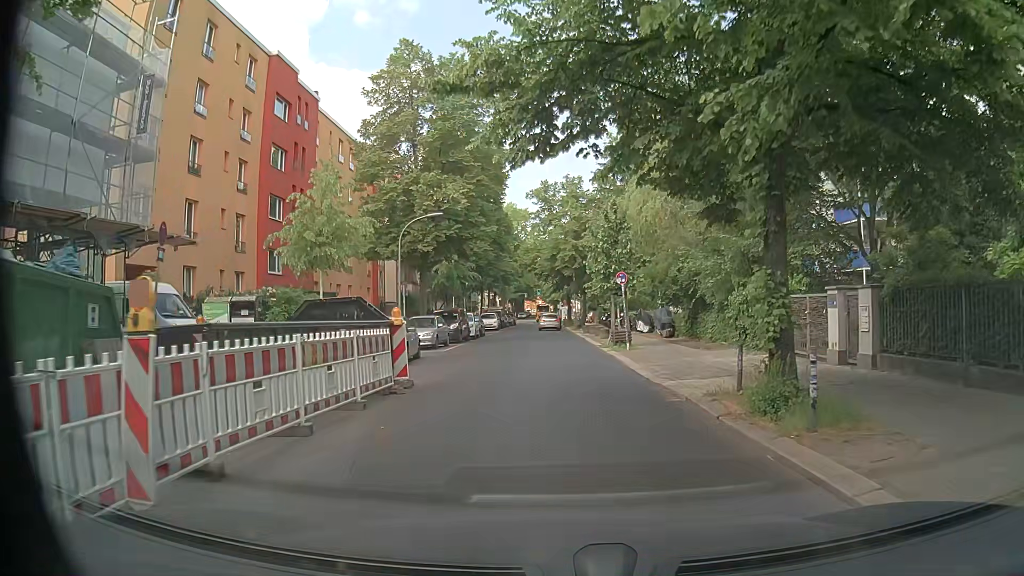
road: residential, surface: asphalt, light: Day
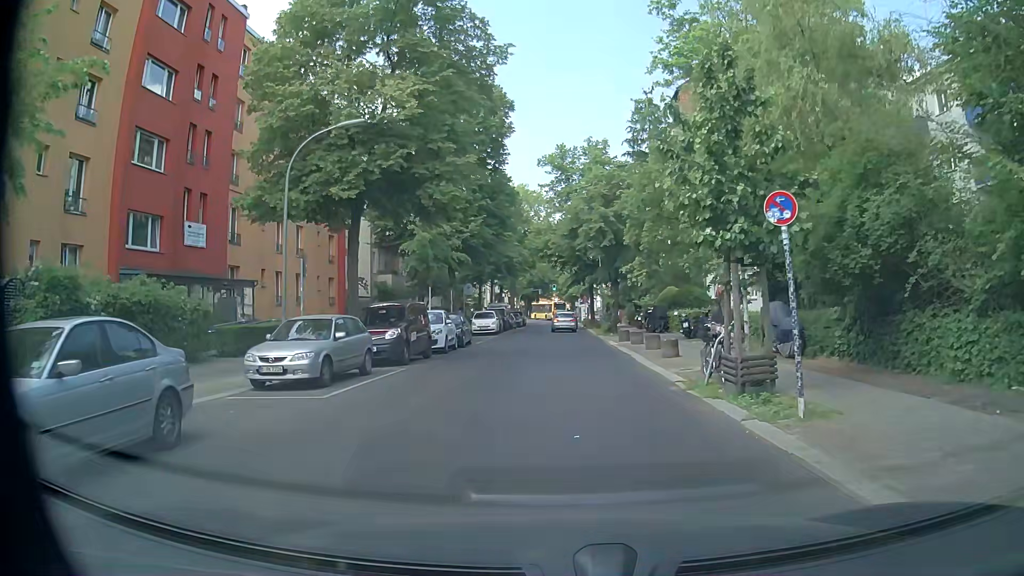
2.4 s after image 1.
(-0.3, +15.5) m; -2°
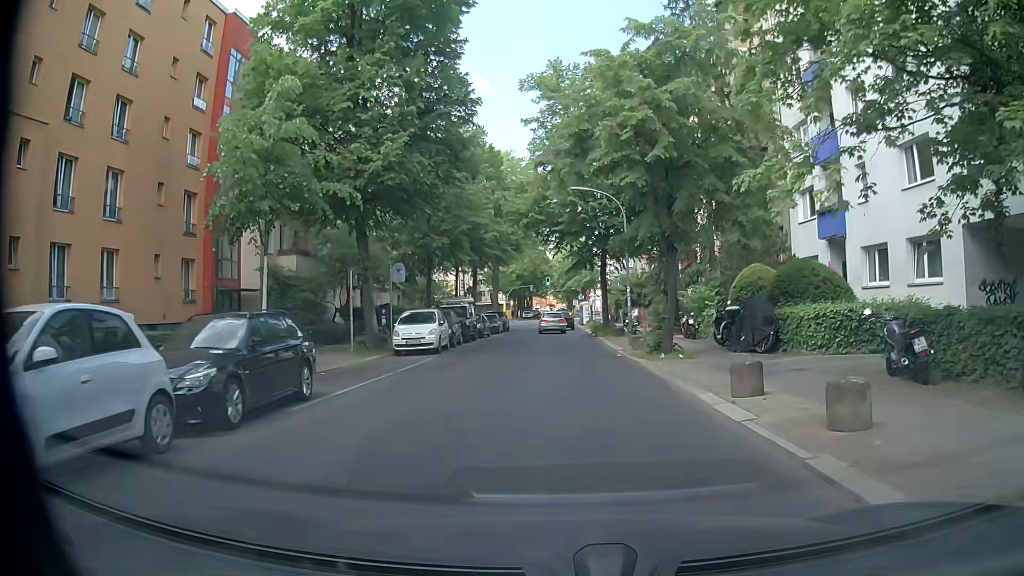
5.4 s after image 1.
(+0.1, +20.3) m; +1°
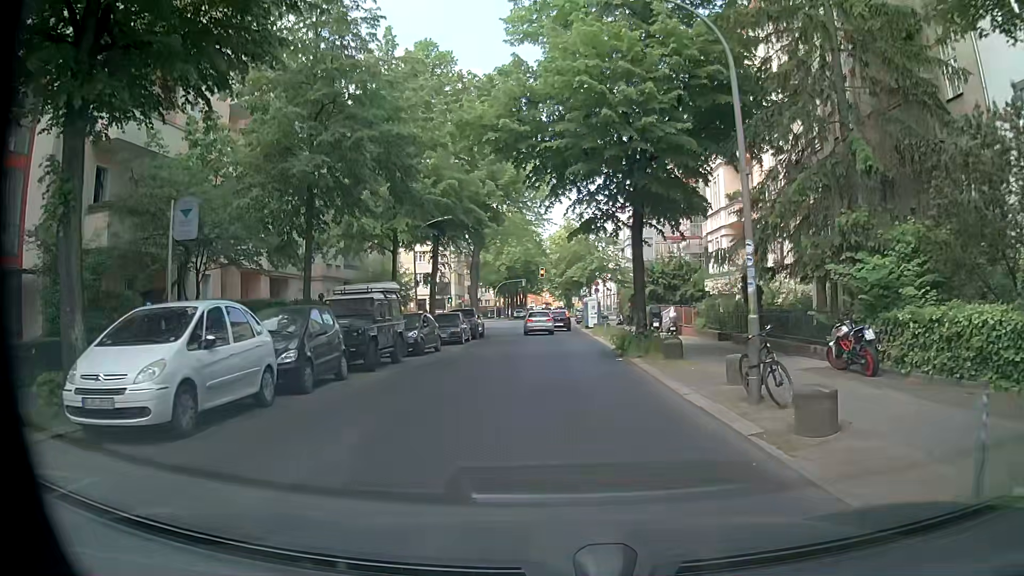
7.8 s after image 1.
(-0.2, +16.9) m; -2°
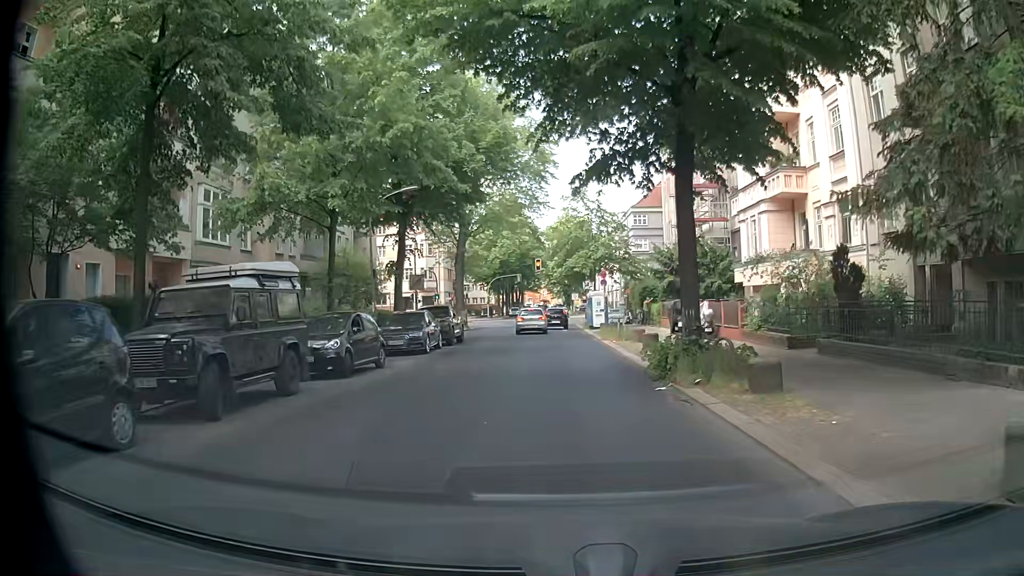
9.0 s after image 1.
(+0.2, +8.0) m; +2°
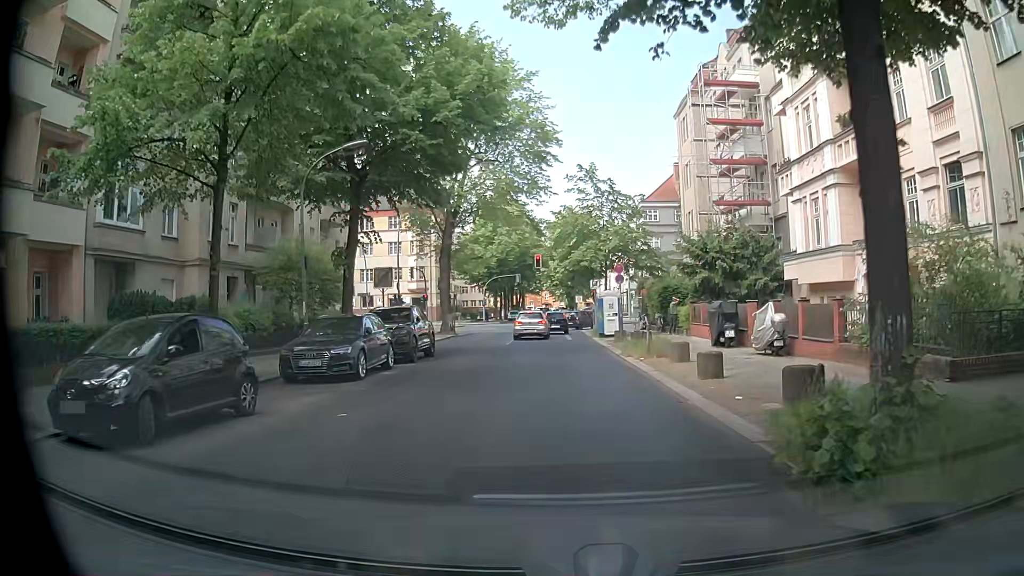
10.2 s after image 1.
(-0.1, +7.7) m; -1°
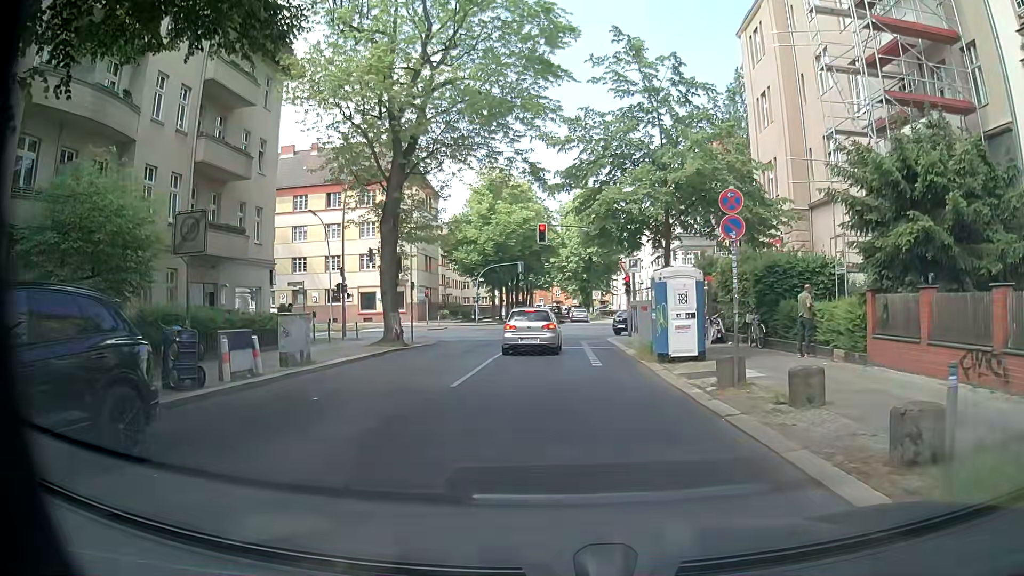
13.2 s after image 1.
(0.0, +17.0) m; -1°
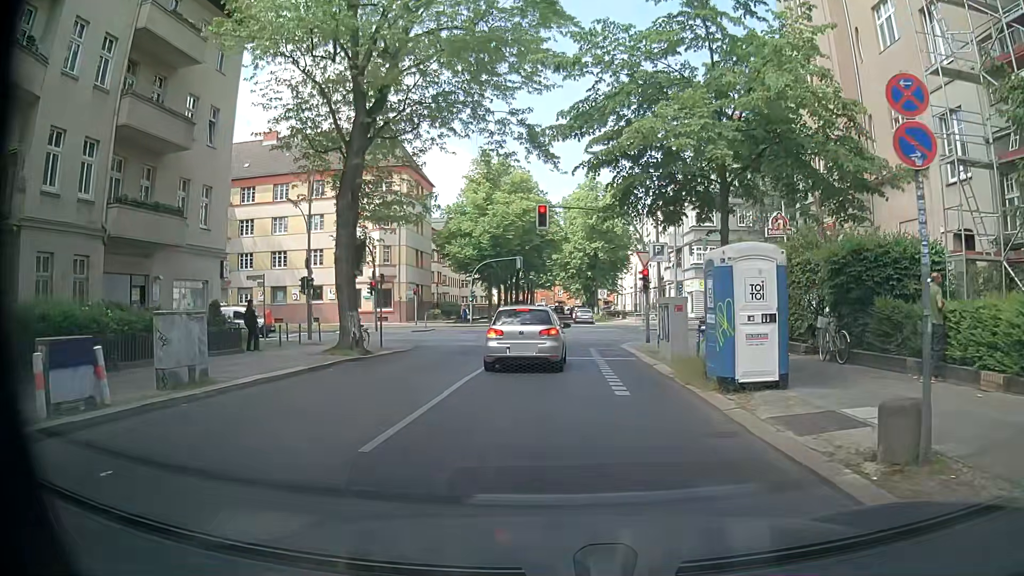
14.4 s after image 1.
(0.0, +5.9) m; +1°
